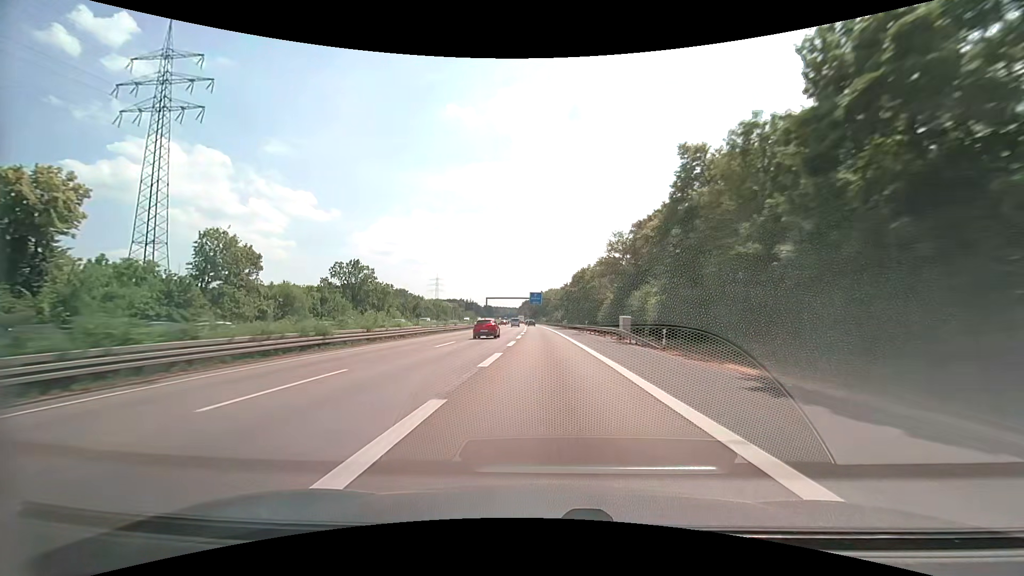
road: motorway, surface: asphalt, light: Day
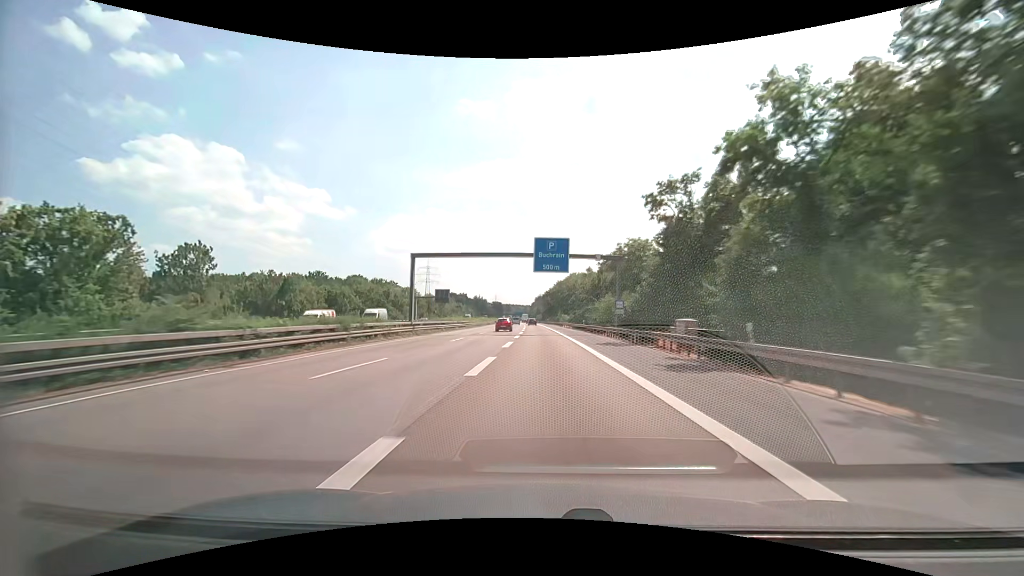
(-1.4, +86.5) m; -2°
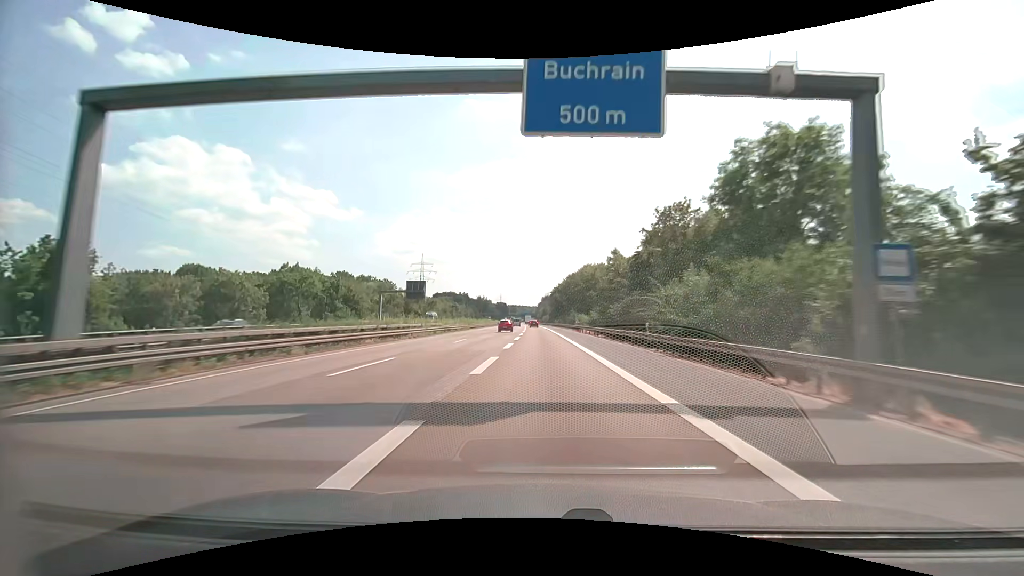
(-0.2, +34.8) m; -1°
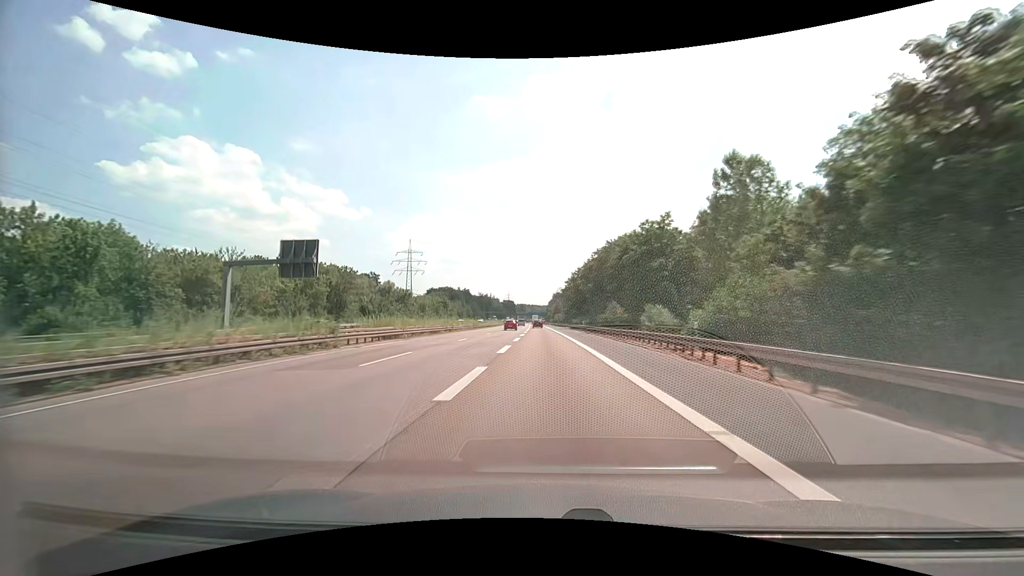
(-0.6, +52.4) m; -1°
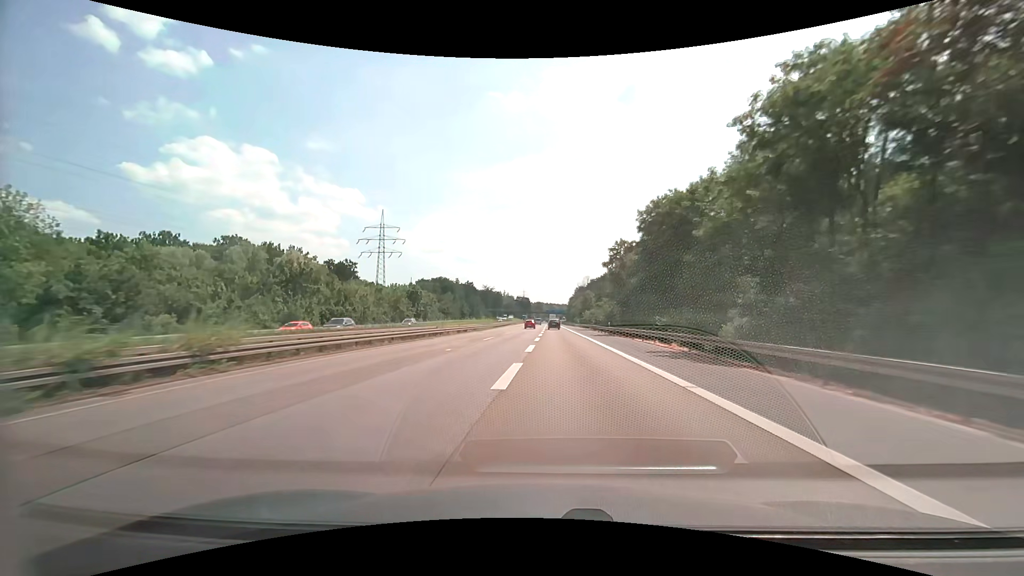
(-1.1, +70.2) m; -2°
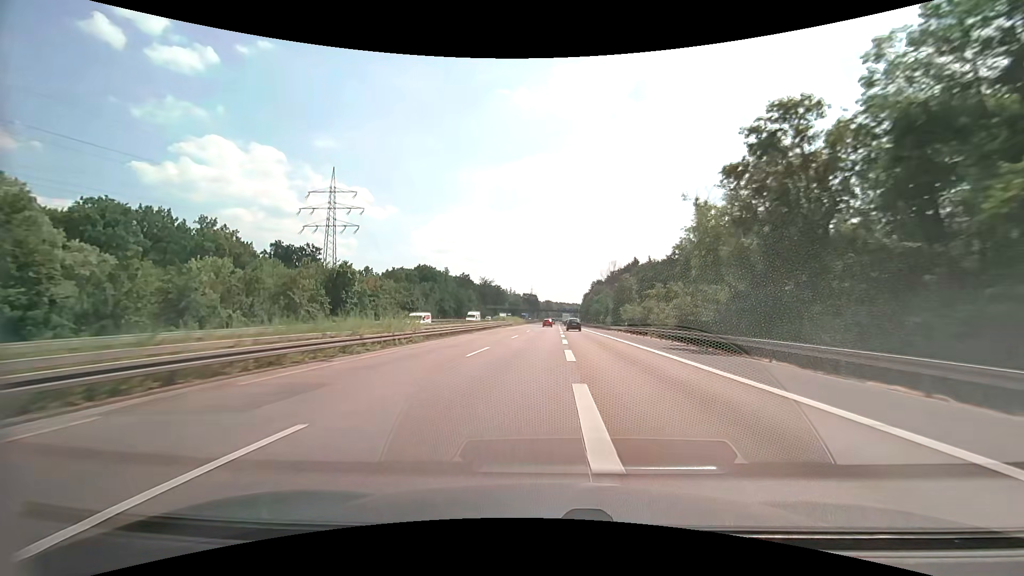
(-0.7, +52.9) m; -1°
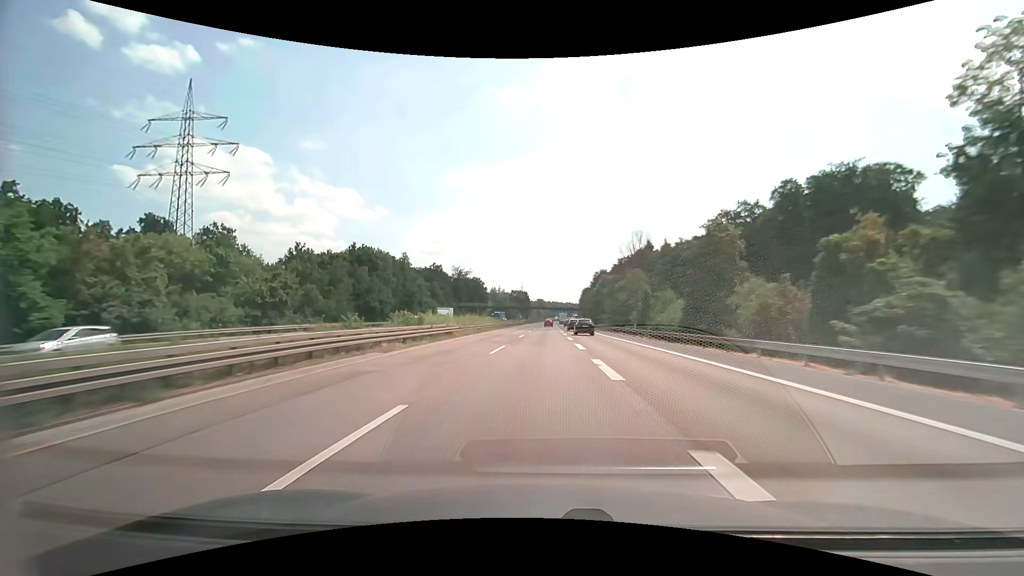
(+0.5, +53.1) m; +1°
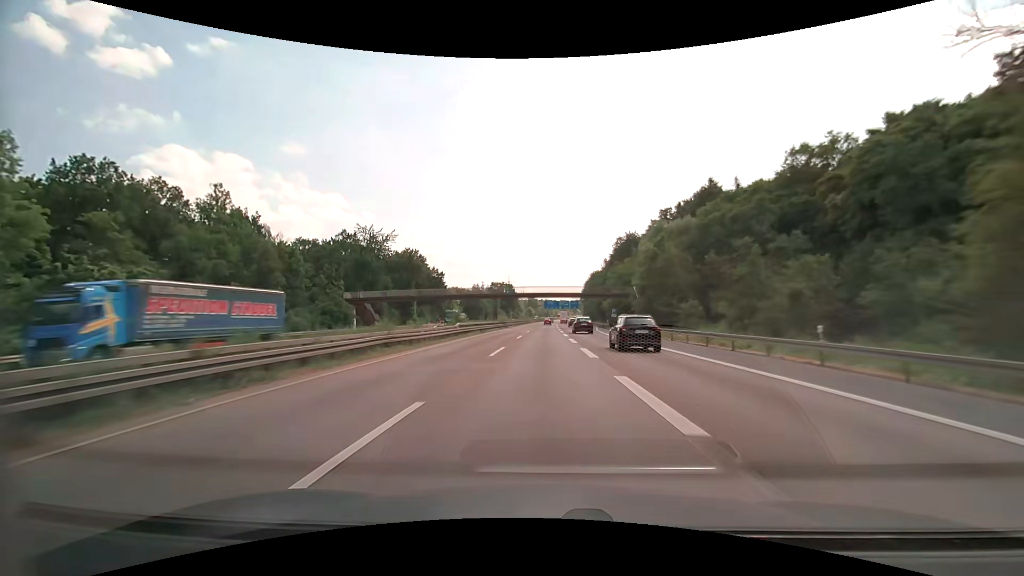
(+0.9, +88.8) m; +1°
(0, +10) (0, +20) (0, +30) (0, +40) (0, +50) (0, +60) (0, +70) (0, +80) (0, +90) (0, +100) m
